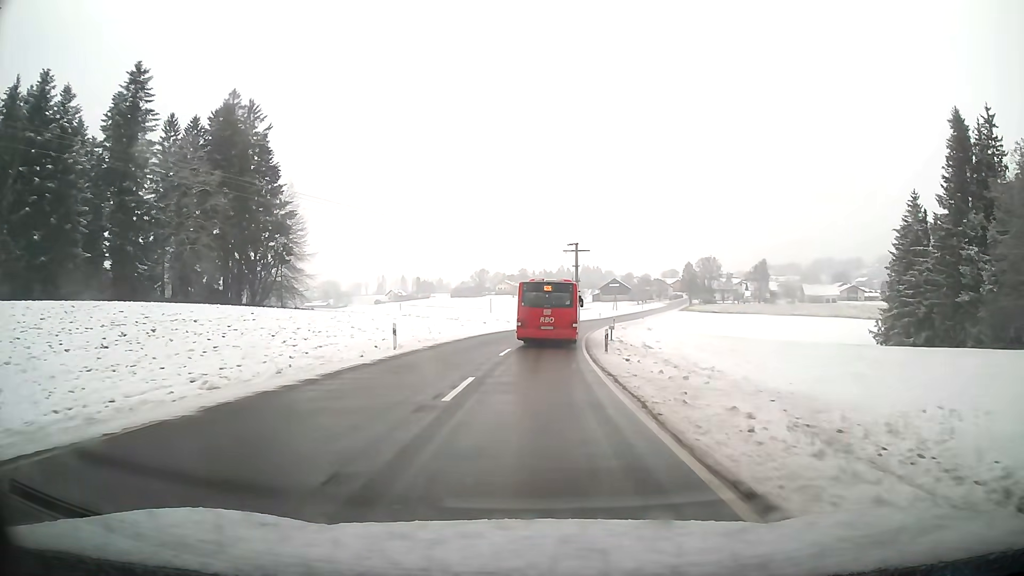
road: tertiary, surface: asphalt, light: Day
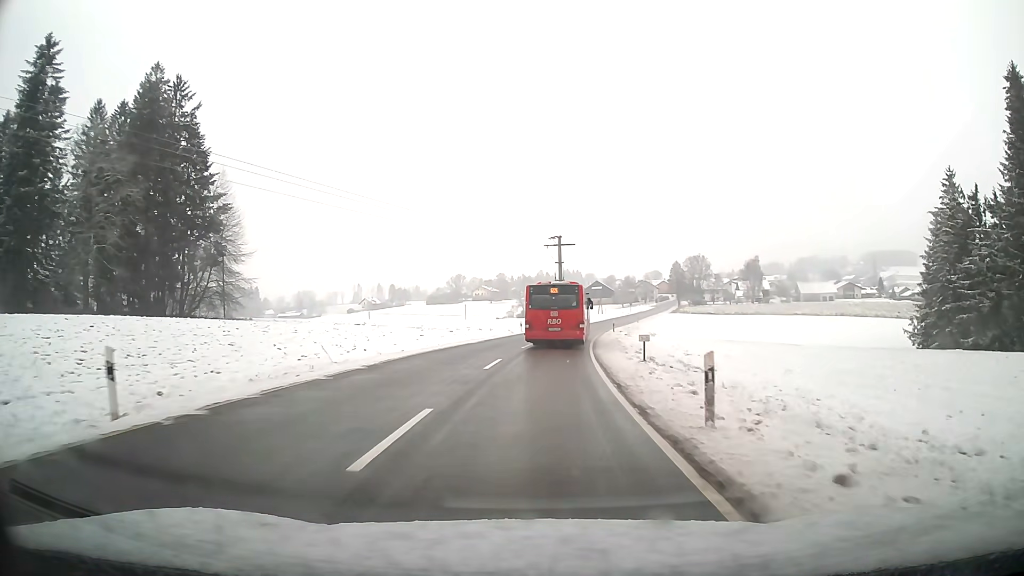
(+0.2, +17.0) m; +2°
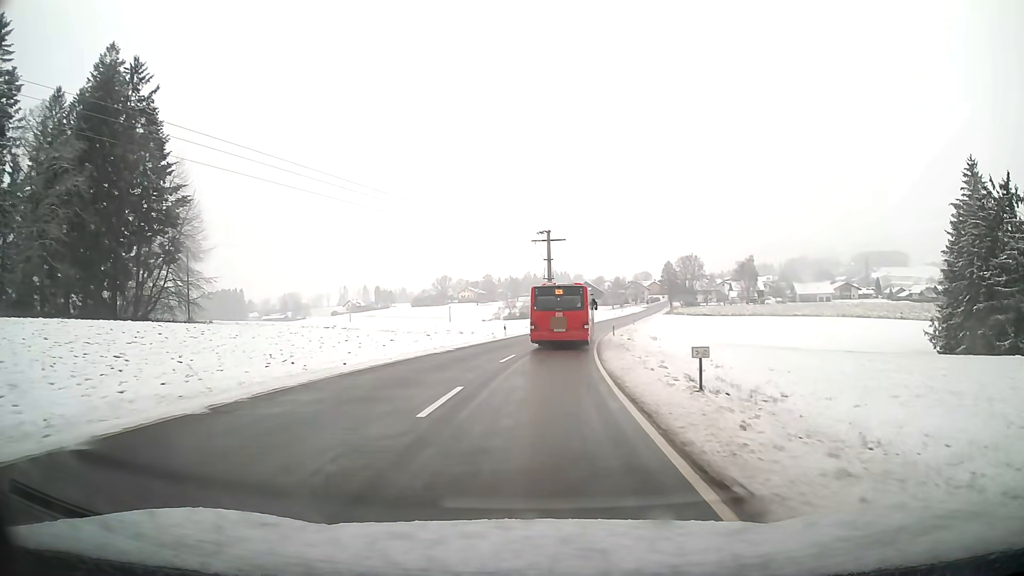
(+0.1, +8.6) m; +1°
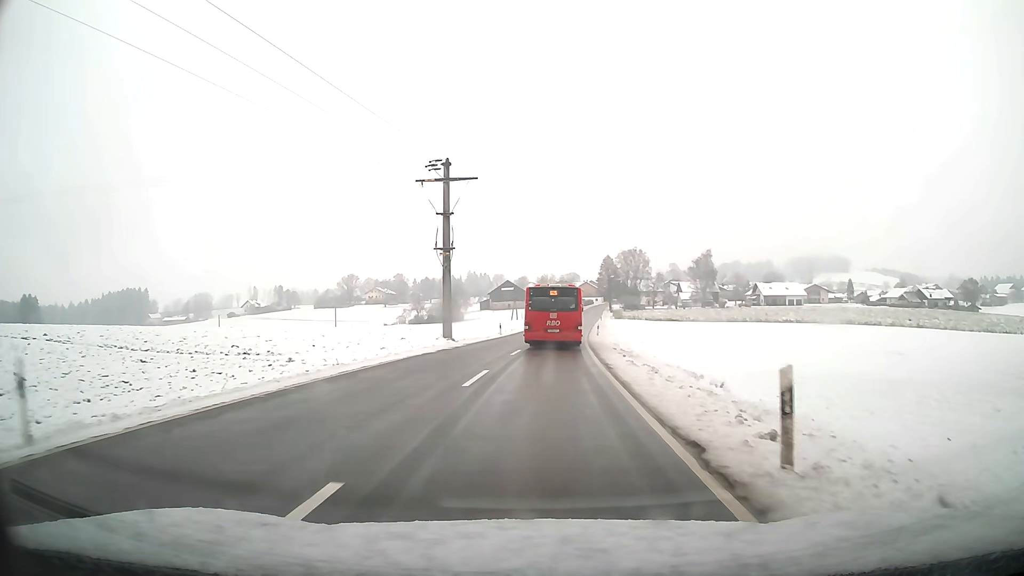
(+2.6, +43.5) m; +7°
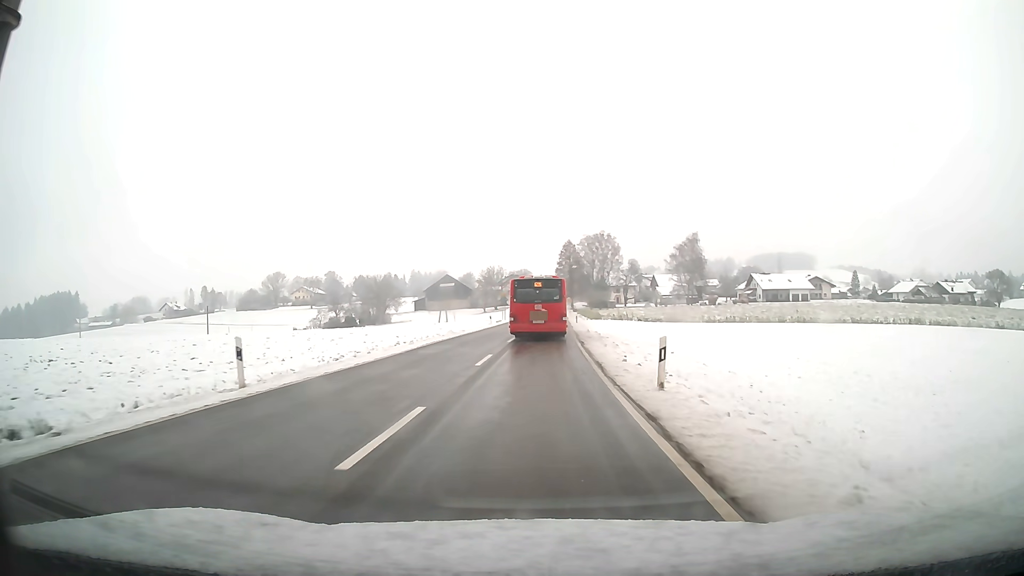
(+1.8, +43.1) m; +4°
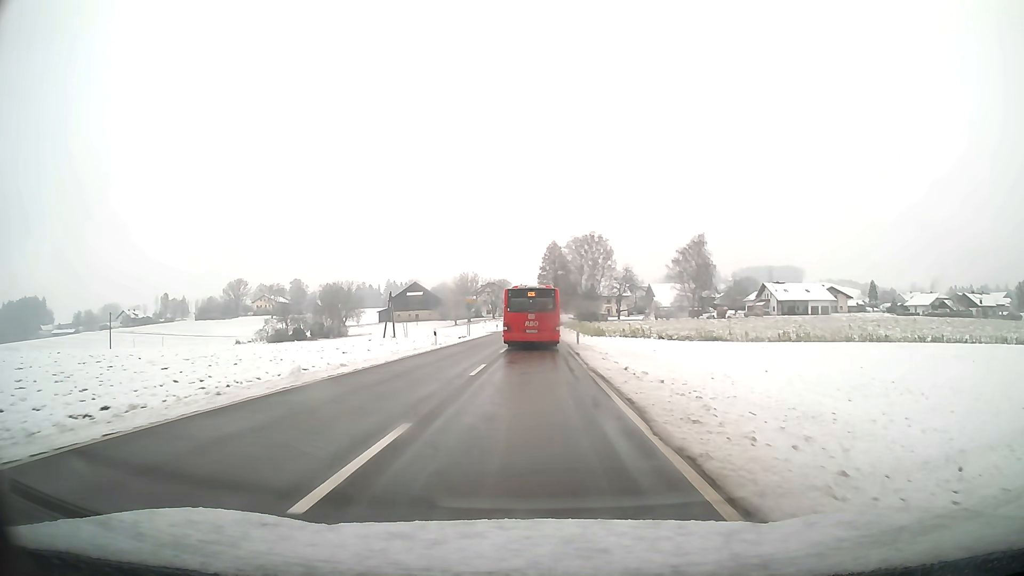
(+0.3, +25.1) m; +2°
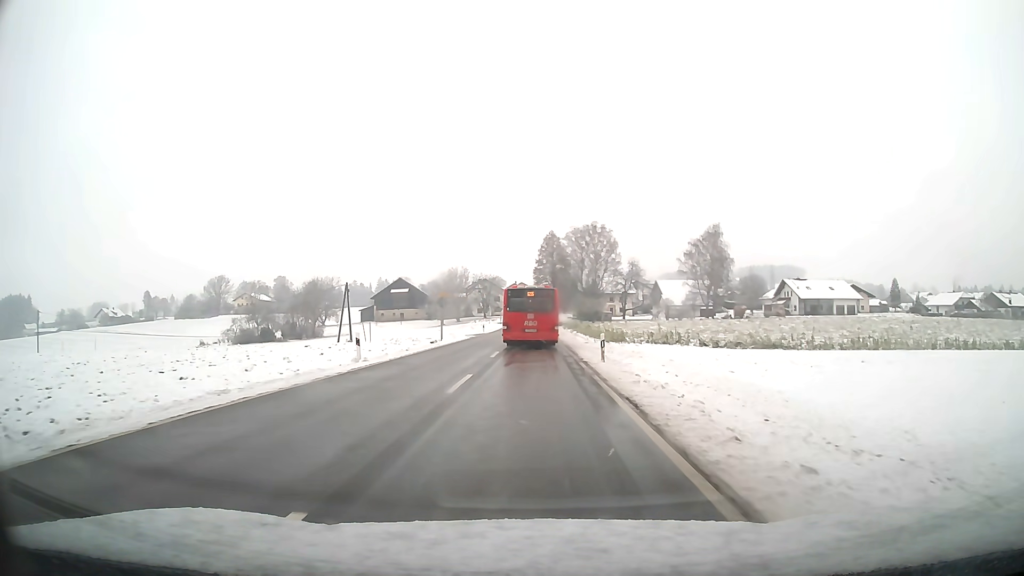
(+0.1, +16.1) m; 0°
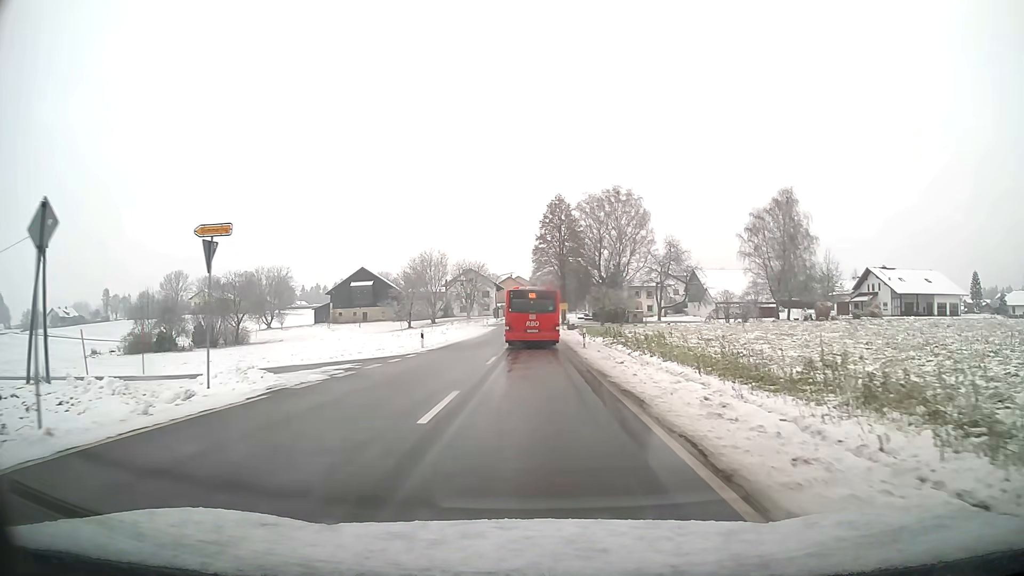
(0.0, +39.6) m; 0°
(0, +10) (0, +20) (0, +30) (0, +40) (0, +50) (0, +60) (0, +70) (0, +80) (0, +90) (0, +100) m
